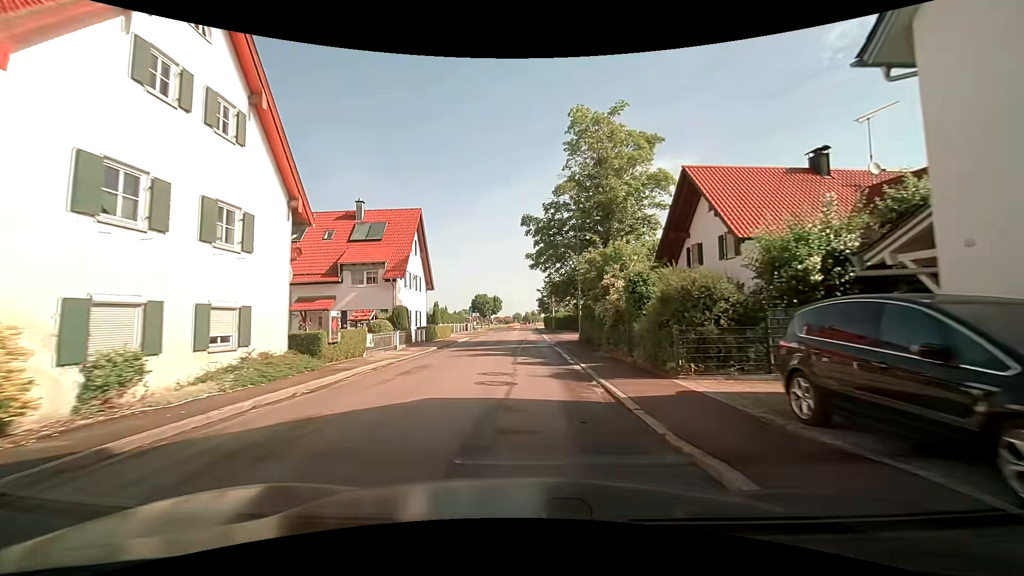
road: tertiary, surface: asphalt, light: Day
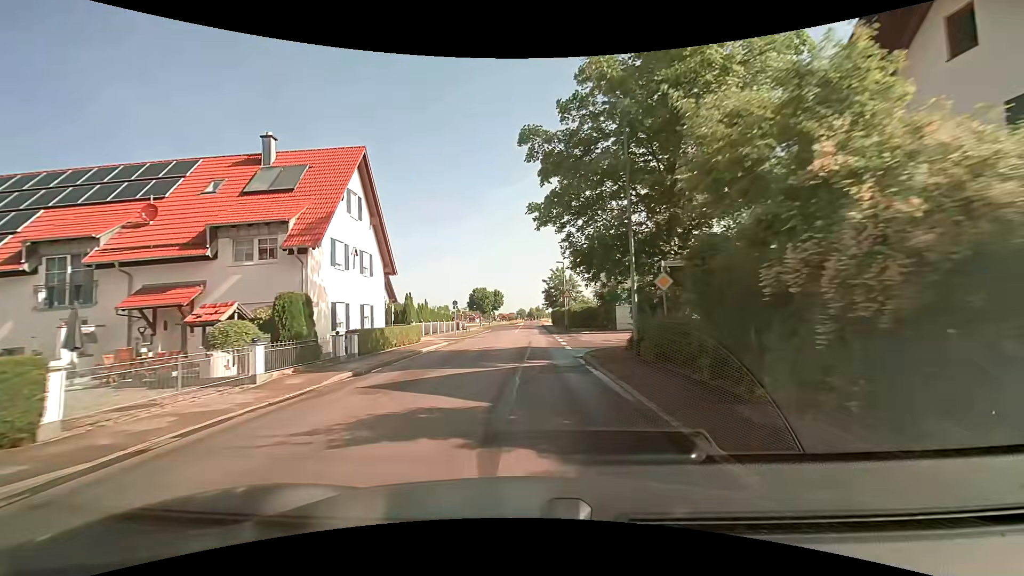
(0.0, +13.8) m; 0°
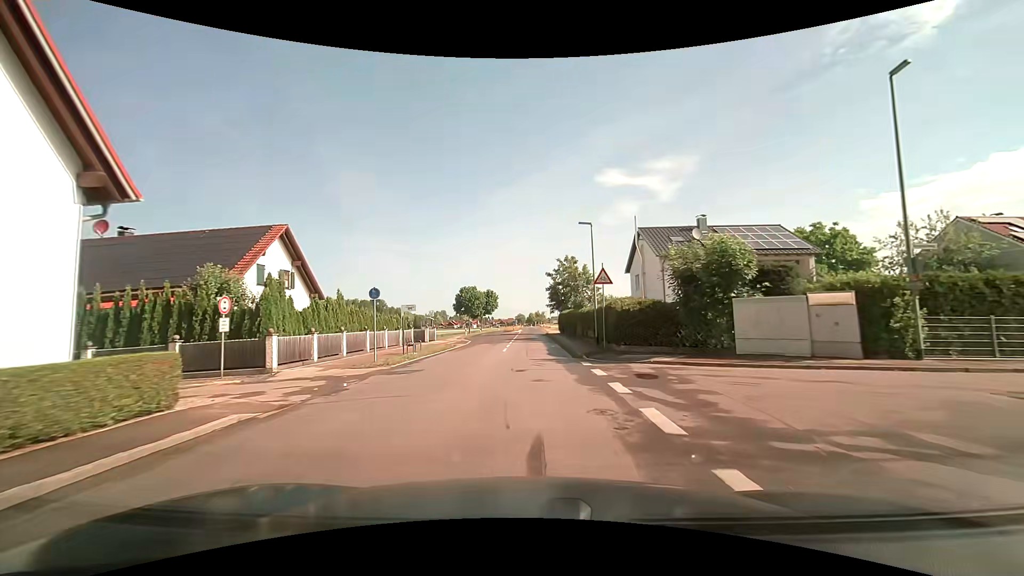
(+0.1, +20.7) m; 0°
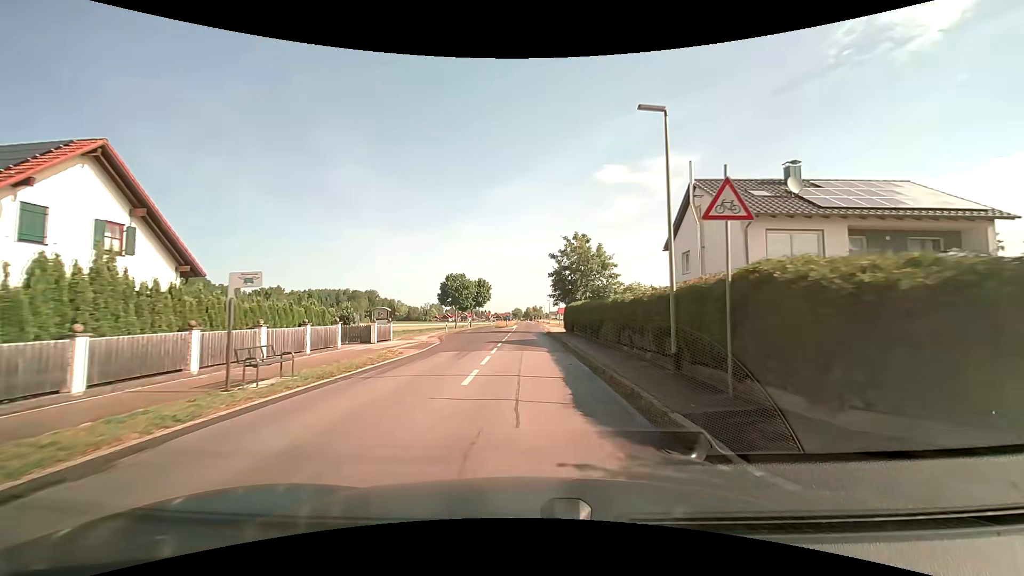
(+0.2, +13.7) m; +1°
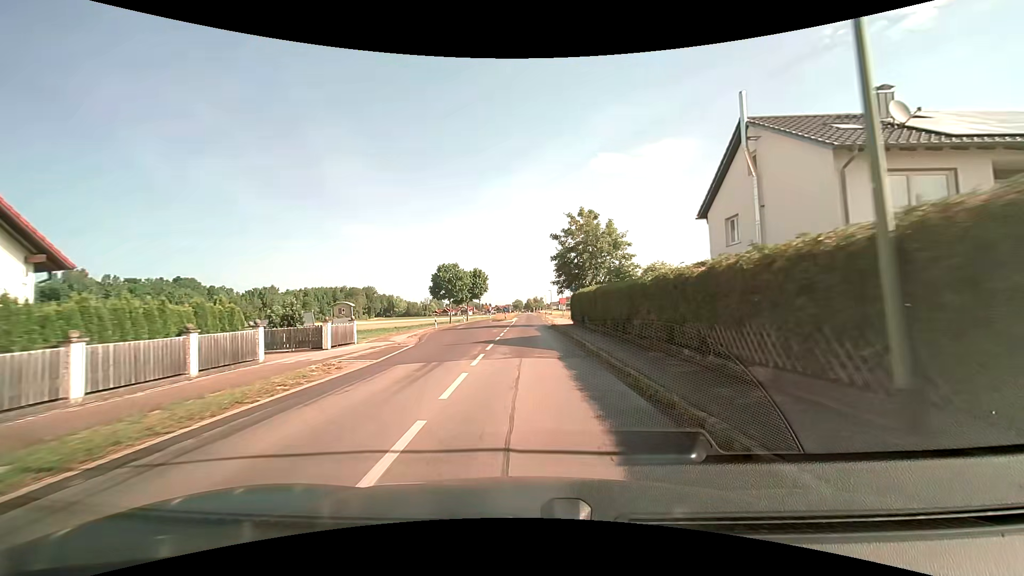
(0.0, +6.9) m; +1°
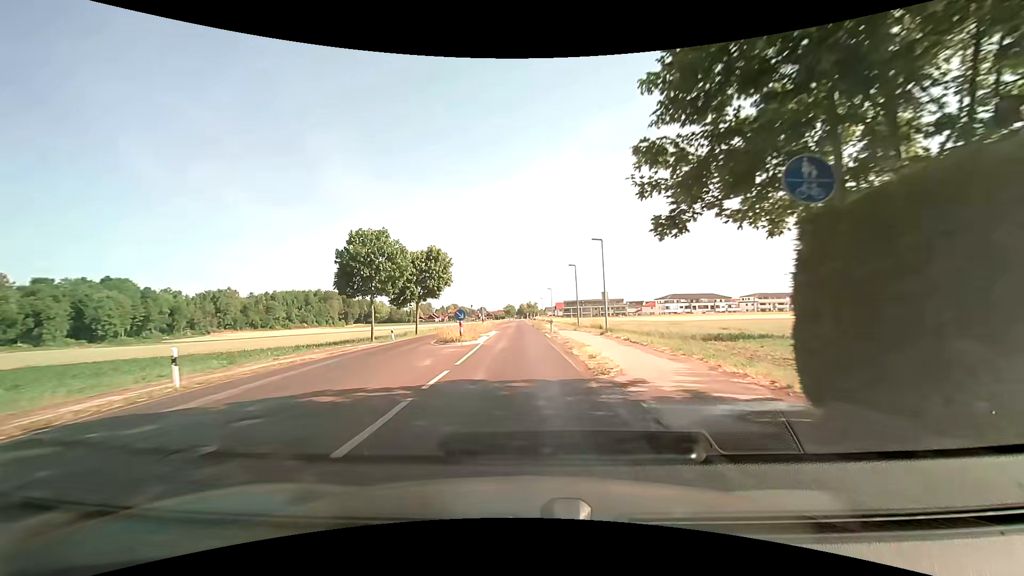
(-0.1, +34.2) m; +1°
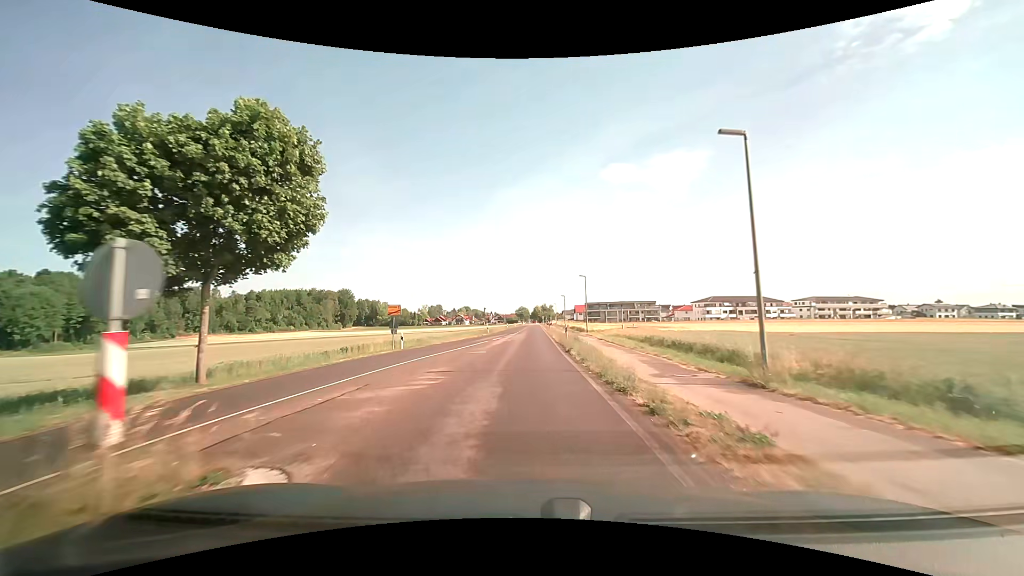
(-0.7, +35.4) m; -2°
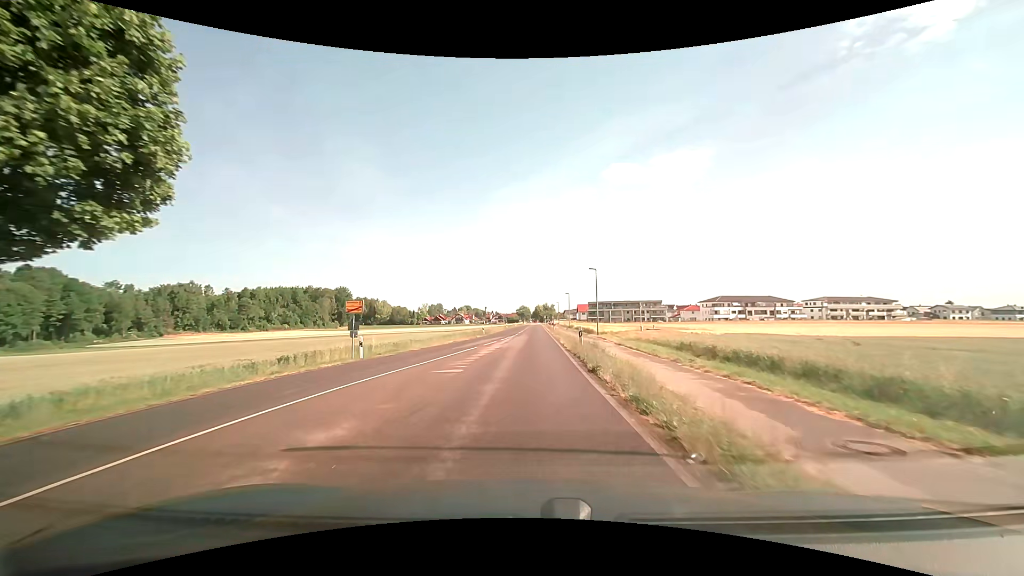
(0.0, +7.4) m; -1°
(0, +10) (0, +20) (0, +30) (+1, +40) (+1, +50) (+1, +60) (+1, +70) (+2, +80) (+2, +90) (+2, +100) m
